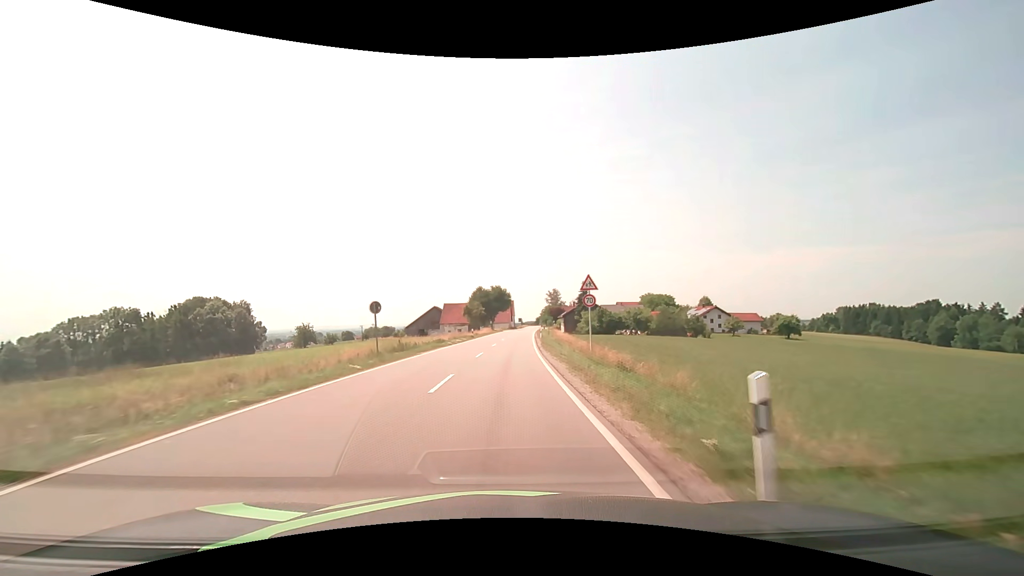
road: secondary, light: Day
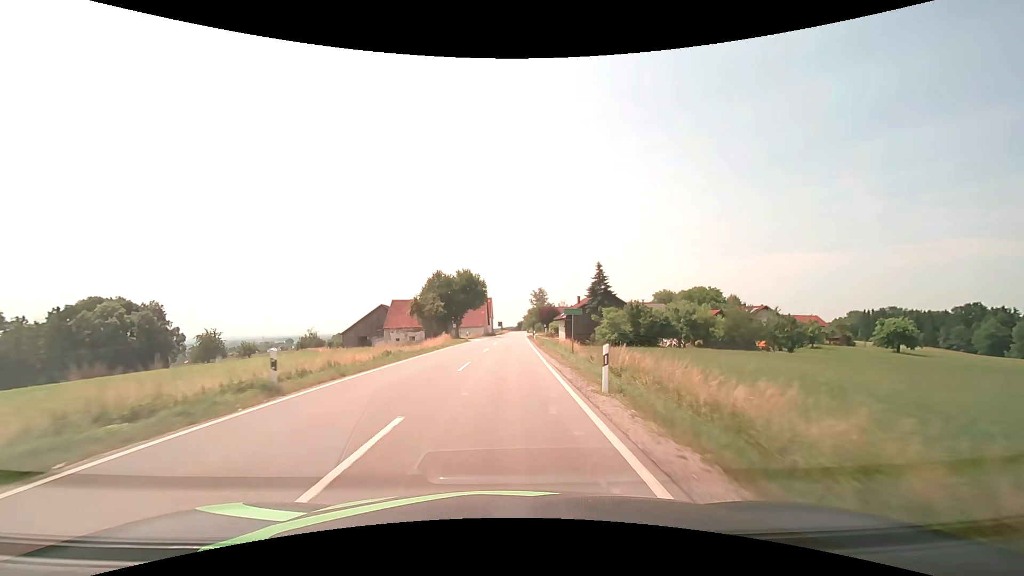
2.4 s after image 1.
(+0.9, +42.8) m; +2°
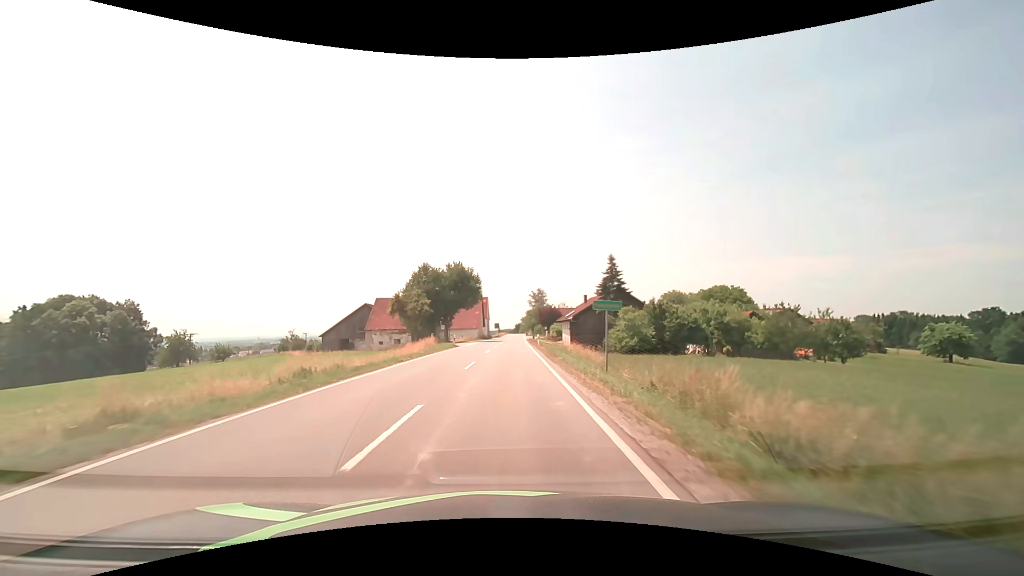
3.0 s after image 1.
(0.0, +10.7) m; 0°
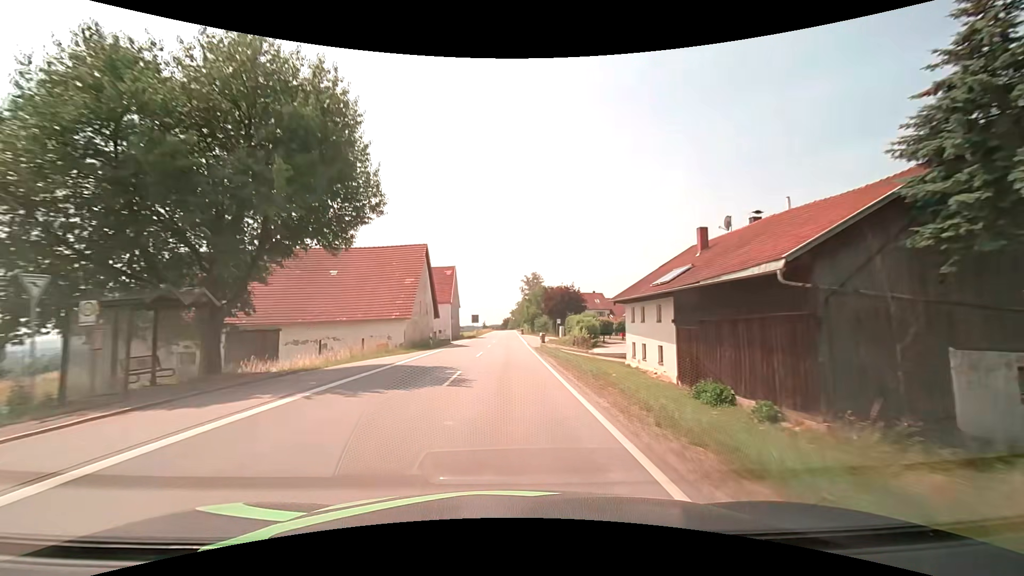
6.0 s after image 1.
(+0.7, +53.4) m; +1°
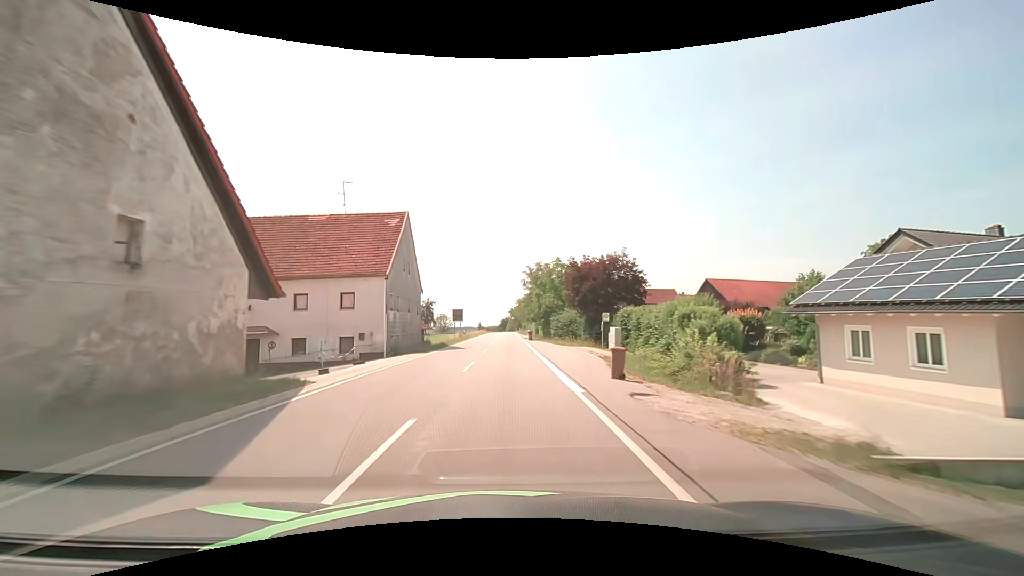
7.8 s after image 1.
(0.0, +32.3) m; 0°
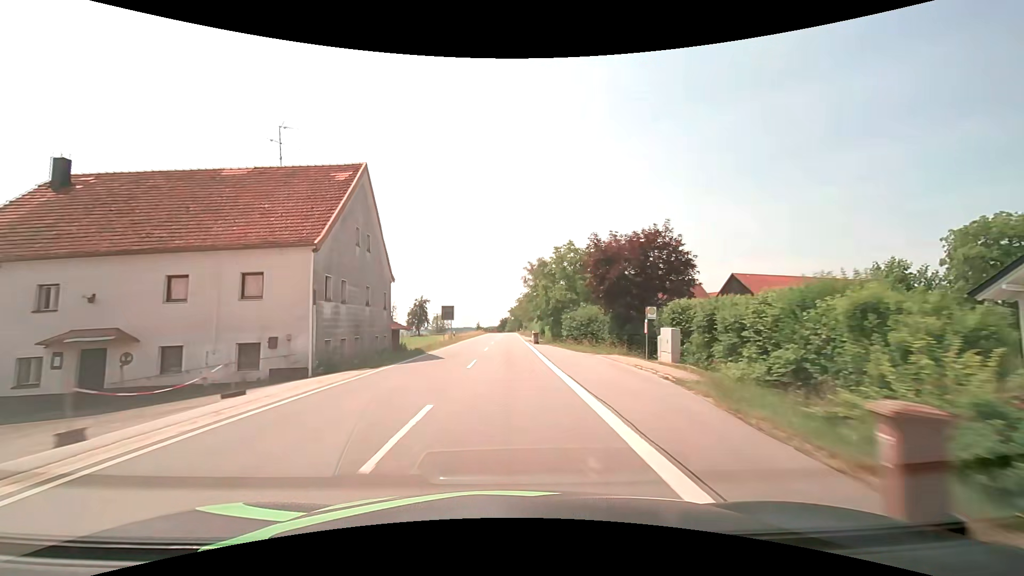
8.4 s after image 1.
(0.0, +10.8) m; 0°
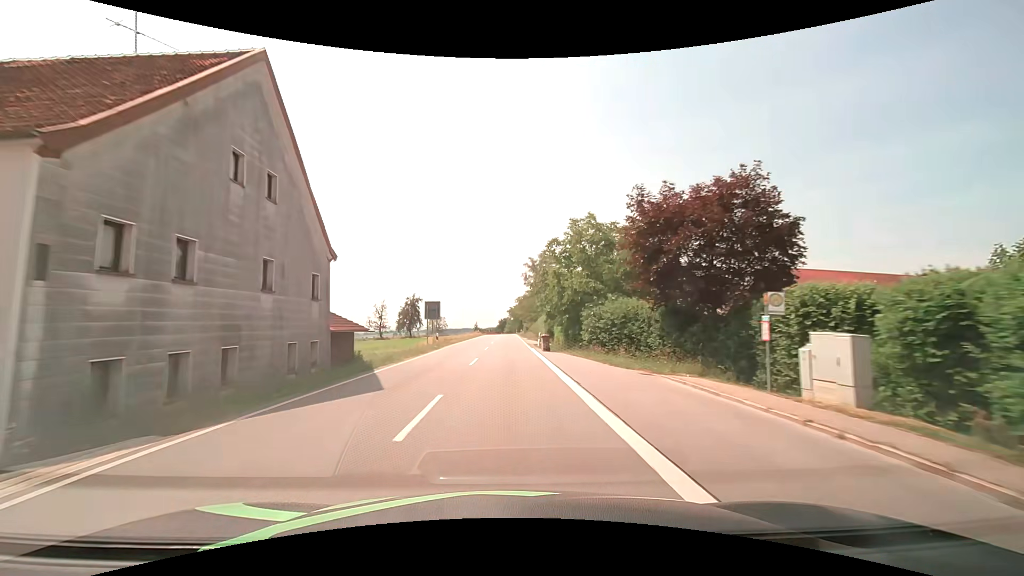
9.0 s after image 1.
(0.0, +10.7) m; 0°
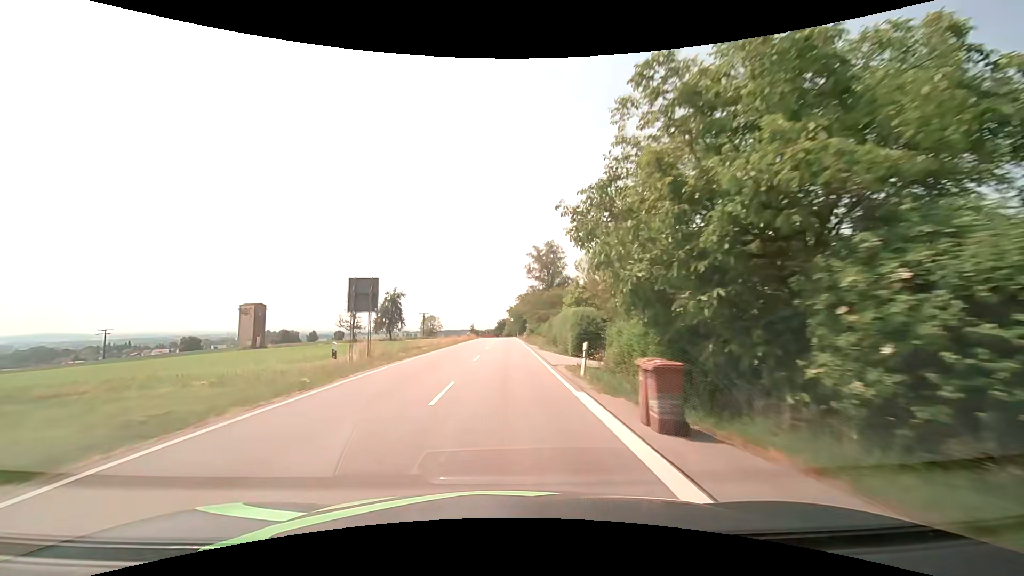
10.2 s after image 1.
(0.0, +21.4) m; 0°
(0, +10) (0, +20) (0, +30) (0, +40) (0, +50) (0, +60) (0, +70) (+1, +80) (+1, +90) (0, +100) m
